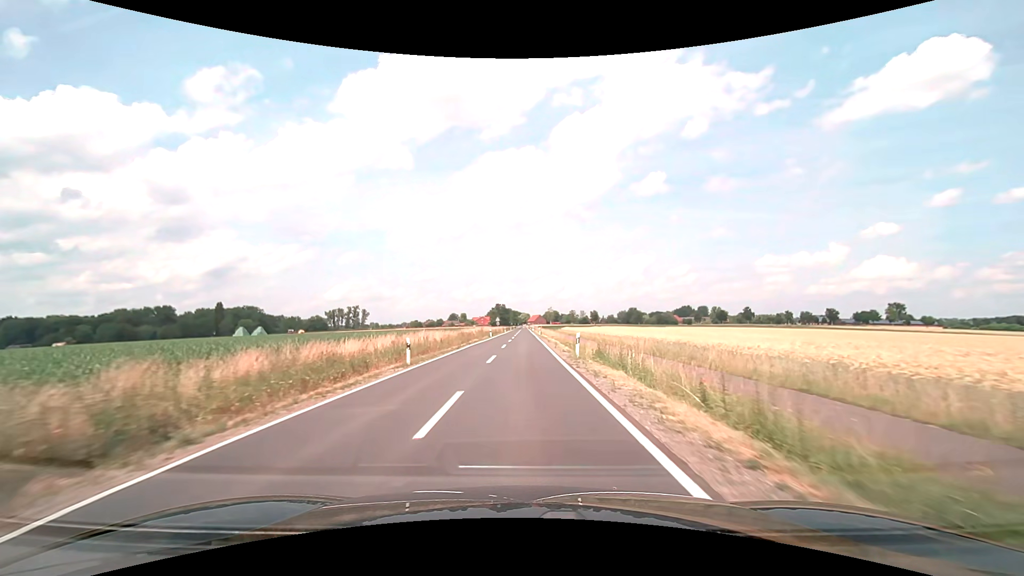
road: secondary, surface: asphalt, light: Day
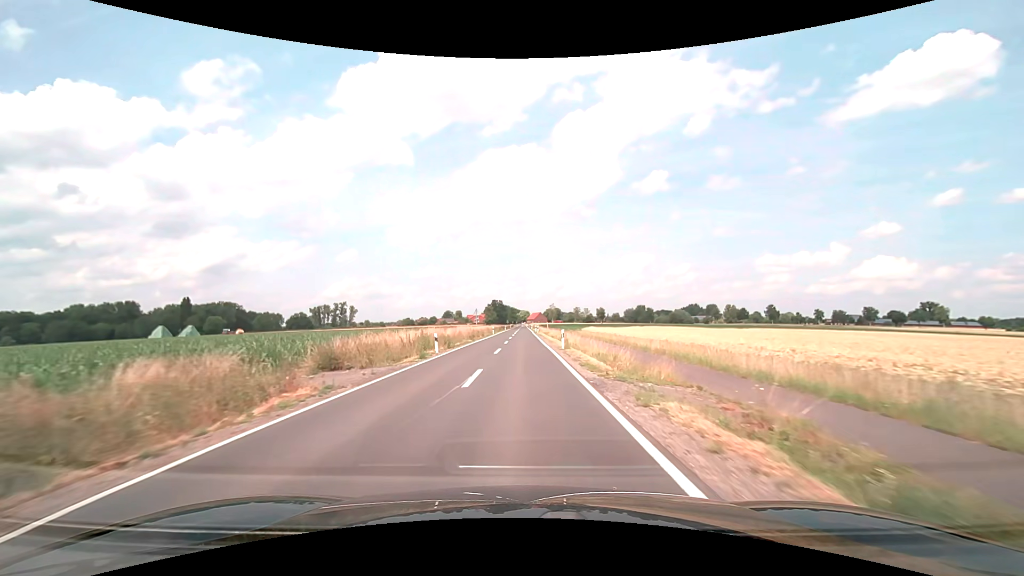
(+0.1, +43.2) m; 0°
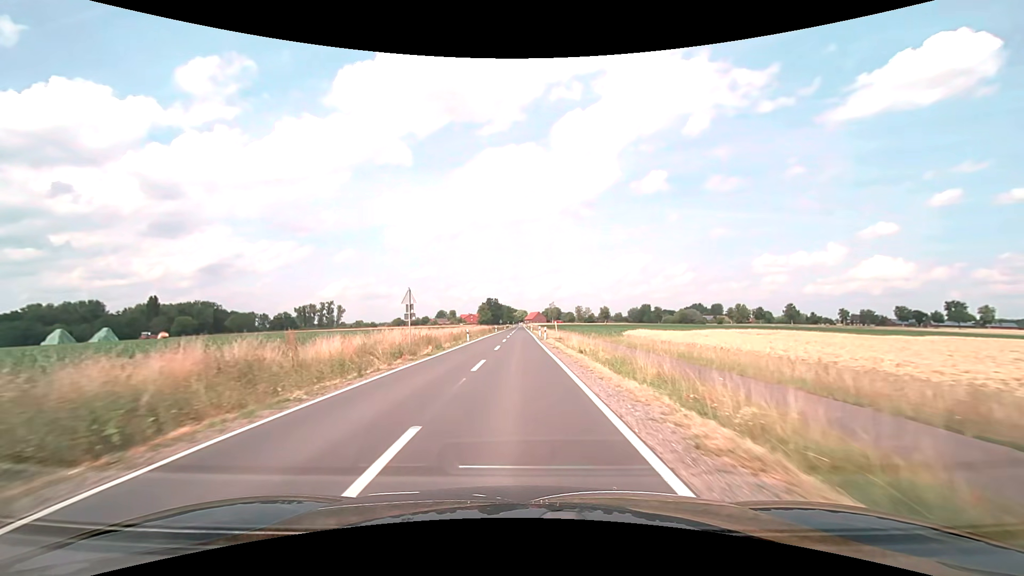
(+0.1, +32.4) m; 0°
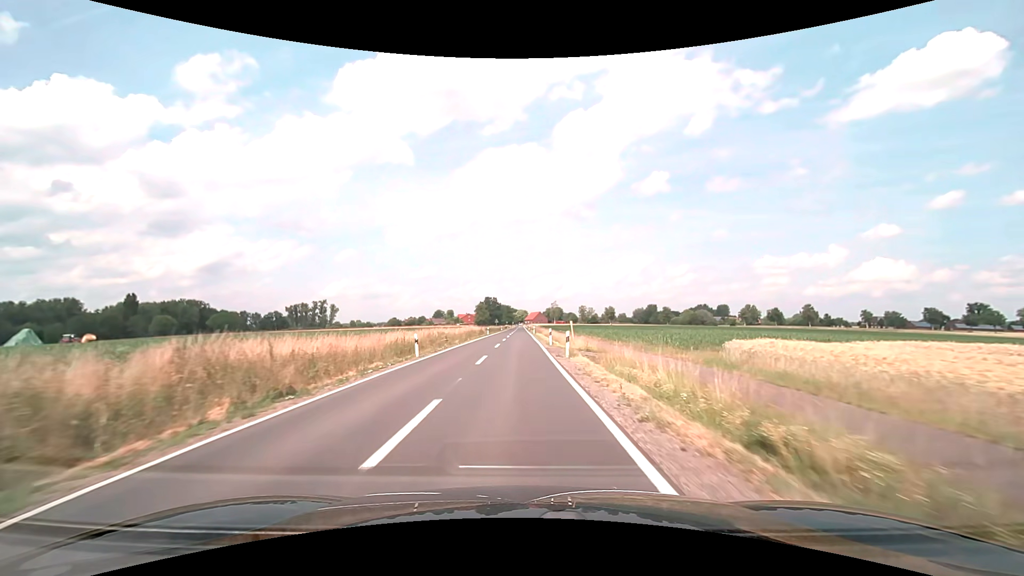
(0.0, +21.6) m; 0°
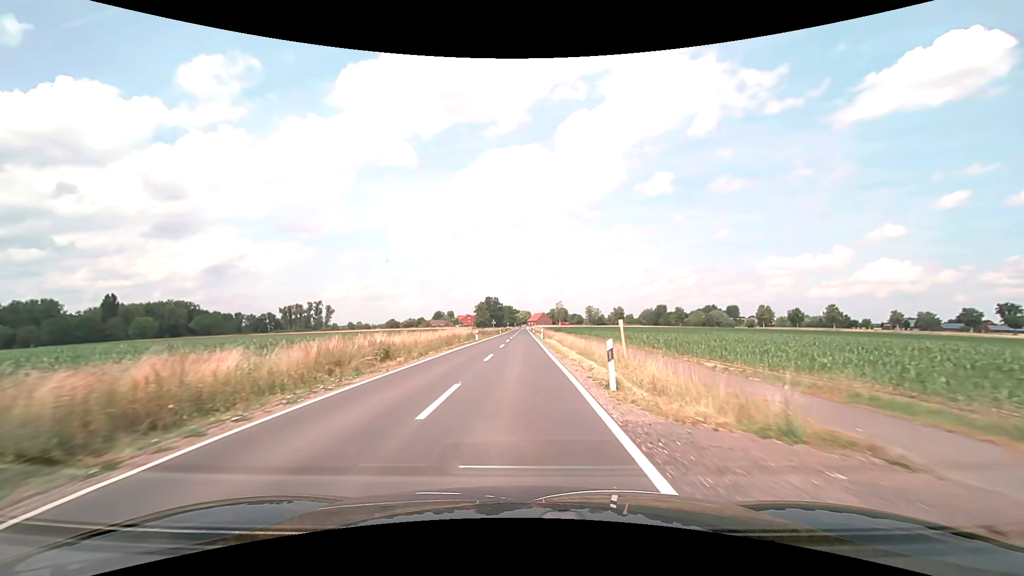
(-0.1, +21.6) m; 0°
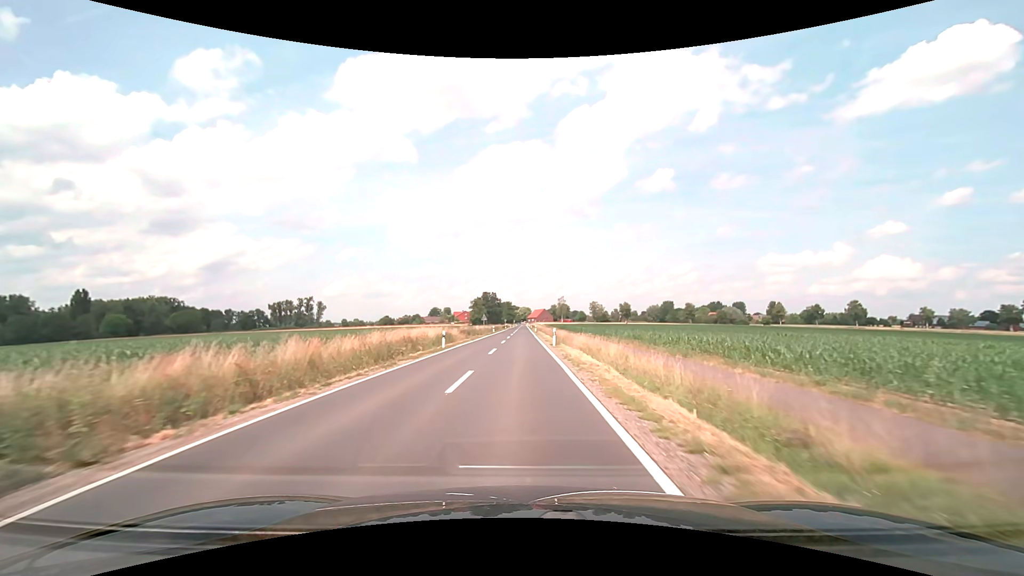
(0.0, +21.5) m; 0°
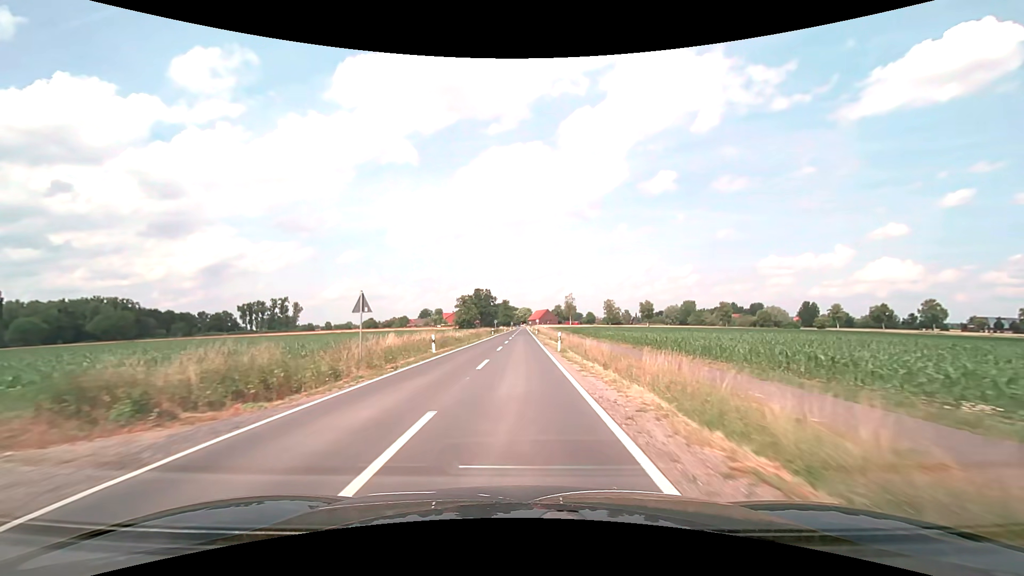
(-0.1, +53.9) m; 0°
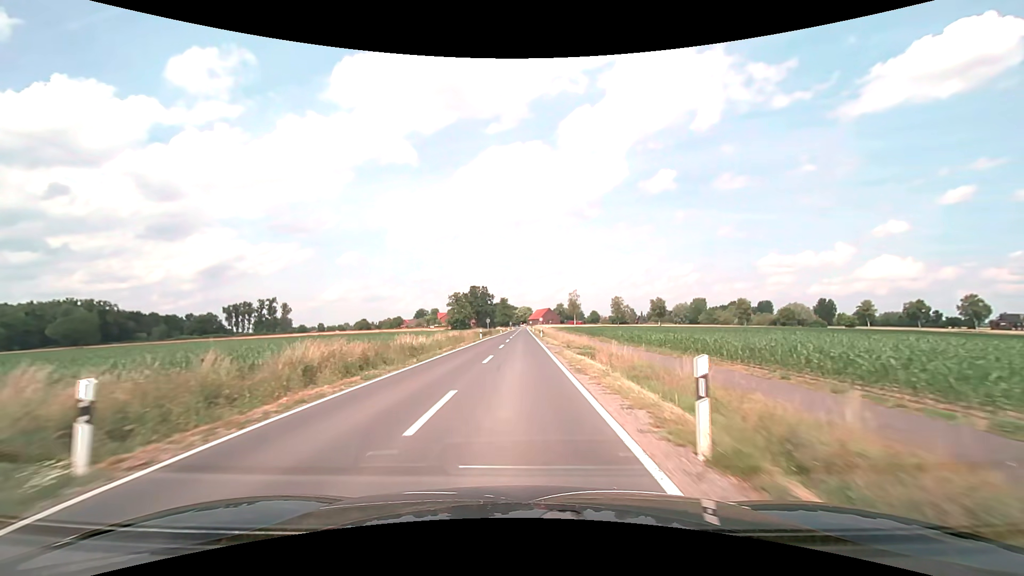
(0.0, +21.6) m; 0°
(0, +10) (0, +20) (0, +30) (0, +40) (0, +50) (0, +60) (0, +70) (0, +80) (0, +90) (0, +100) m
